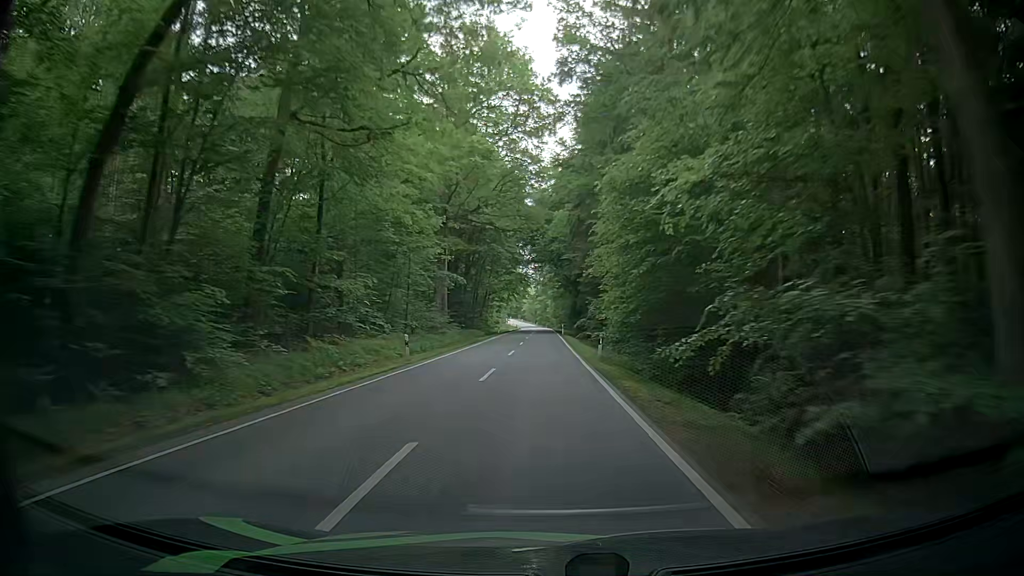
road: secondary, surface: asphalt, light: Day
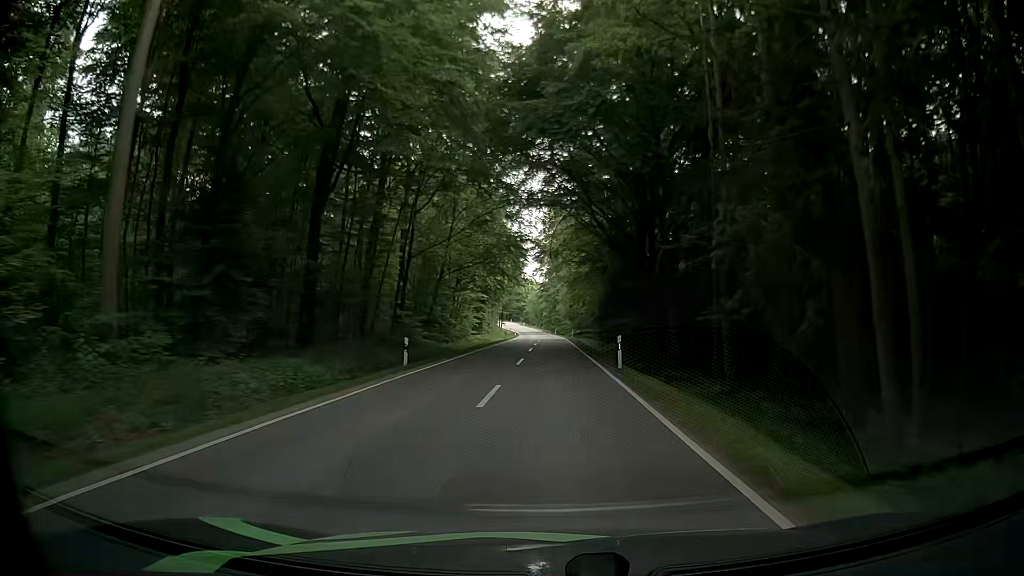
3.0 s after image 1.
(-0.6, +52.8) m; 0°
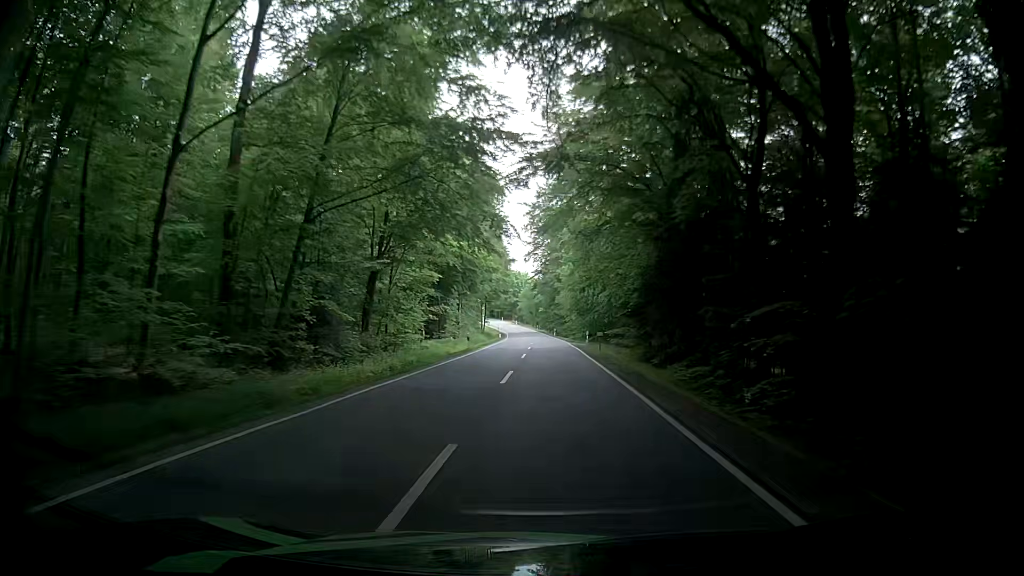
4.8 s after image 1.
(-0.3, +31.6) m; 0°
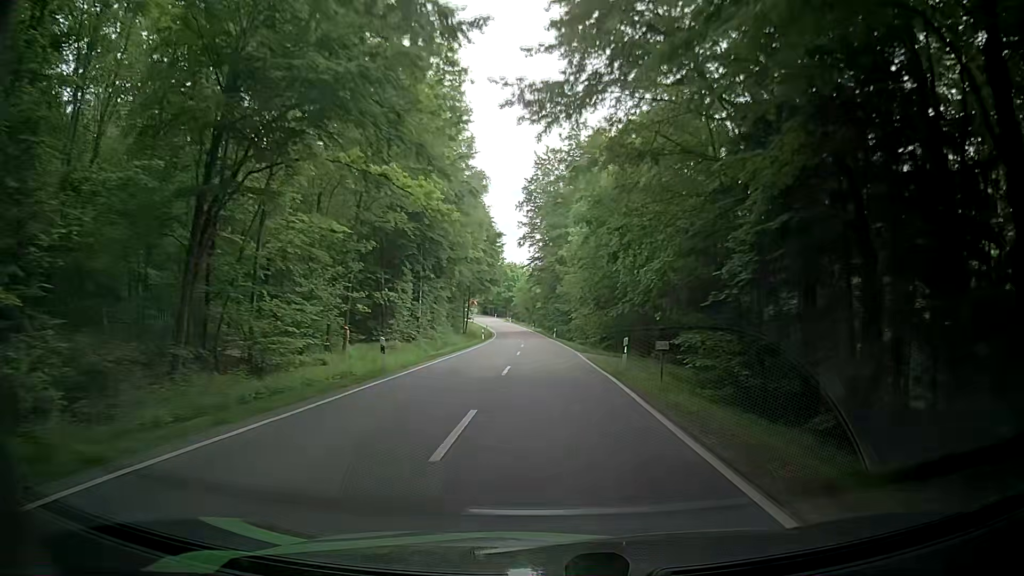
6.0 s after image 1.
(0.0, +21.1) m; +1°
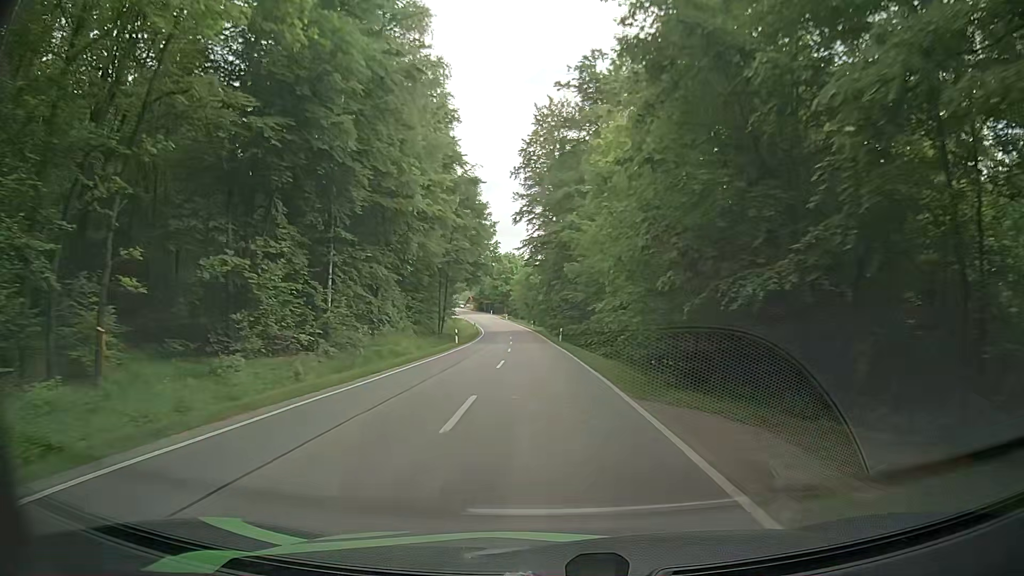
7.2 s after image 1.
(-0.3, +21.0) m; -1°
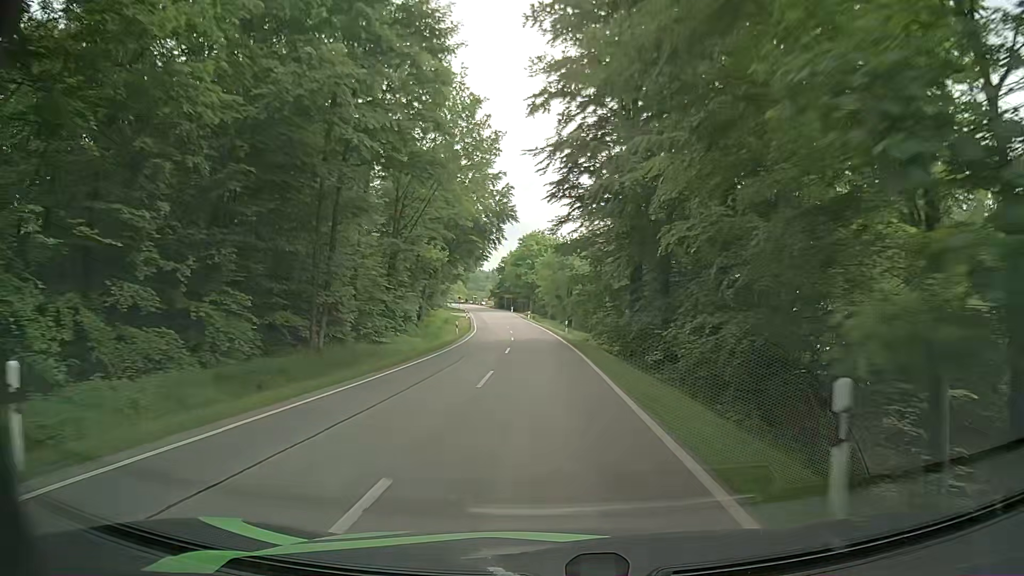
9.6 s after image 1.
(-0.7, +42.2) m; -3°
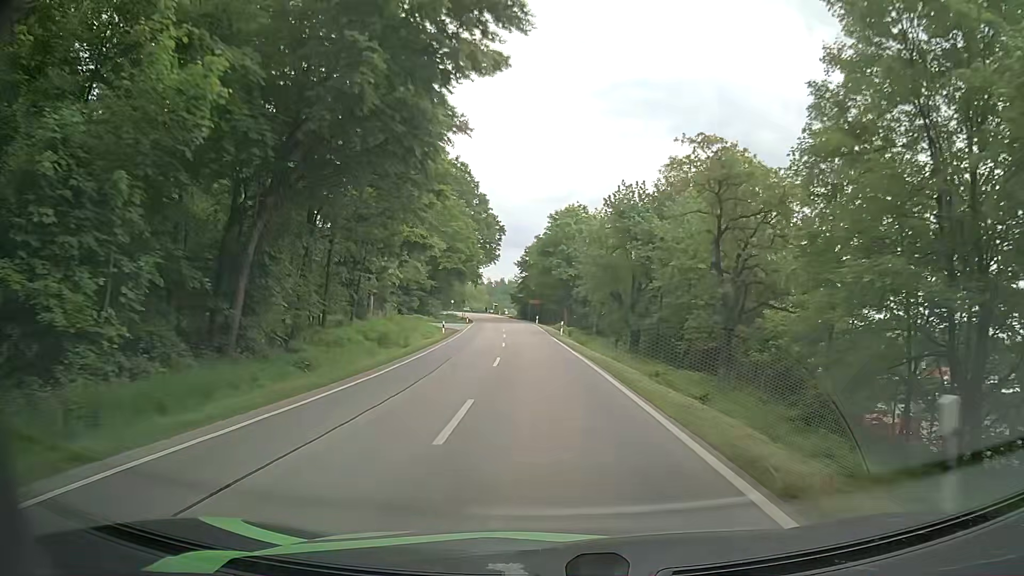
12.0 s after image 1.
(-1.1, +42.1) m; -3°
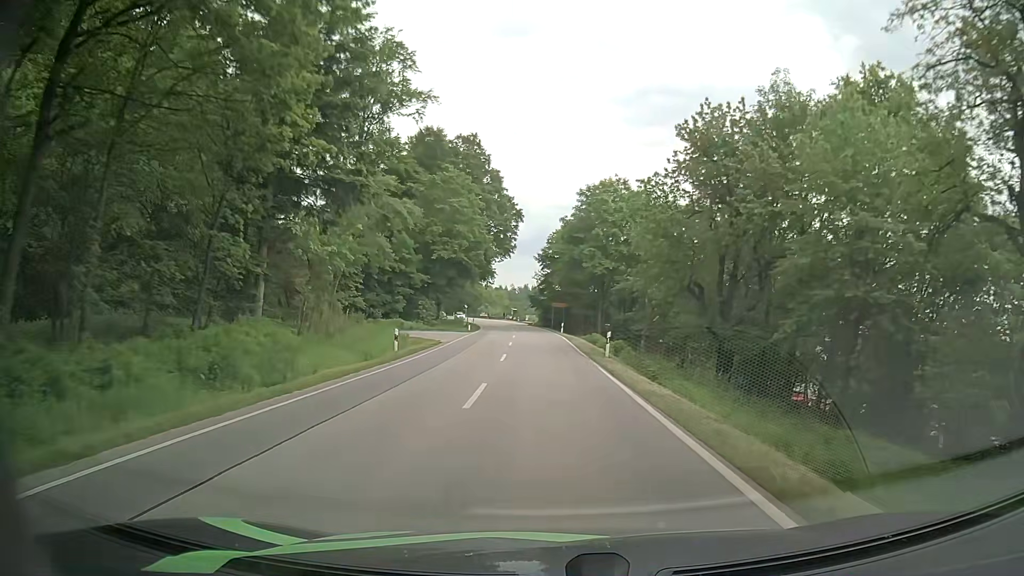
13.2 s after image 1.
(-0.3, +20.7) m; -2°
(0, +10) (0, +20) (-1, +30) (-1, +40) (-1, +50) (-1, +60) (-2, +70) (-3, +80) (-4, +90) (-5, +100) m
